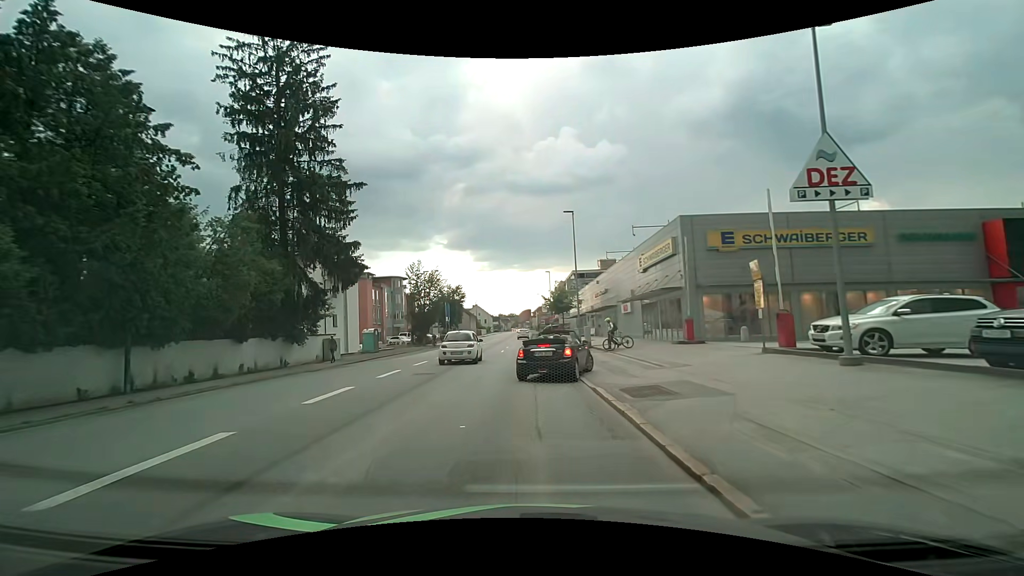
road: tertiary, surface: asphalt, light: Day
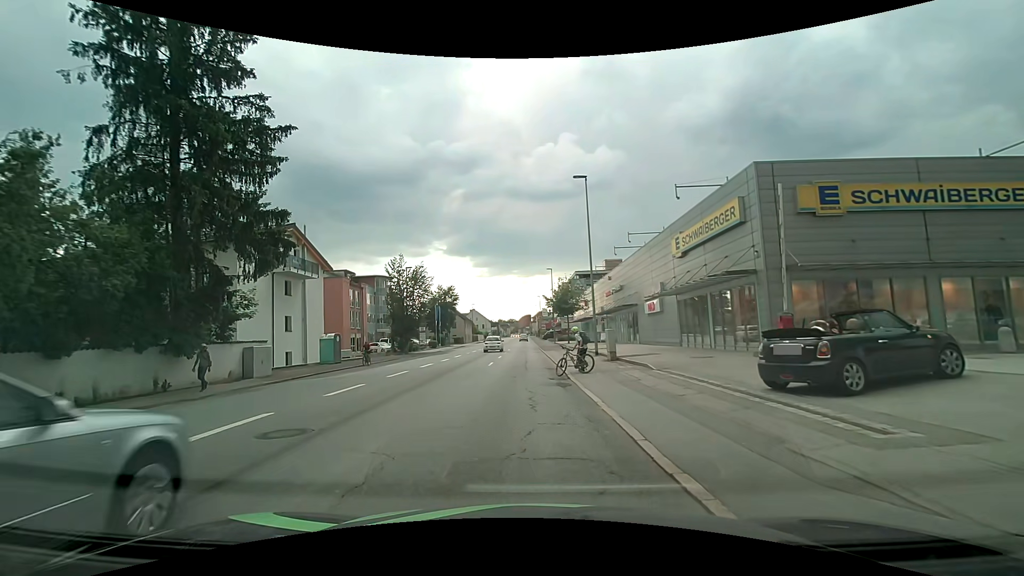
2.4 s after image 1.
(-0.1, +9.0) m; 0°
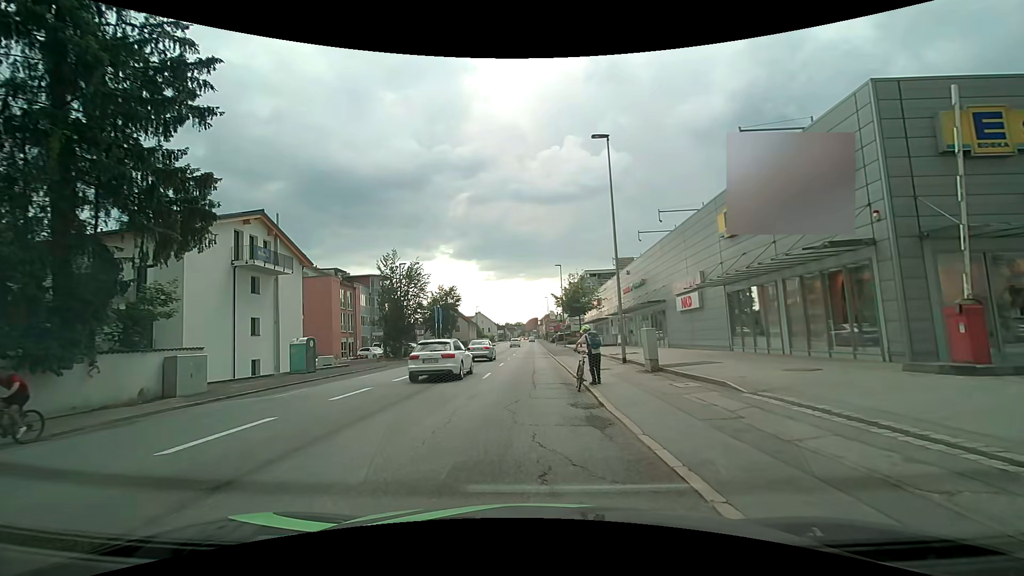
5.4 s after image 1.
(-0.1, +6.0) m; 0°
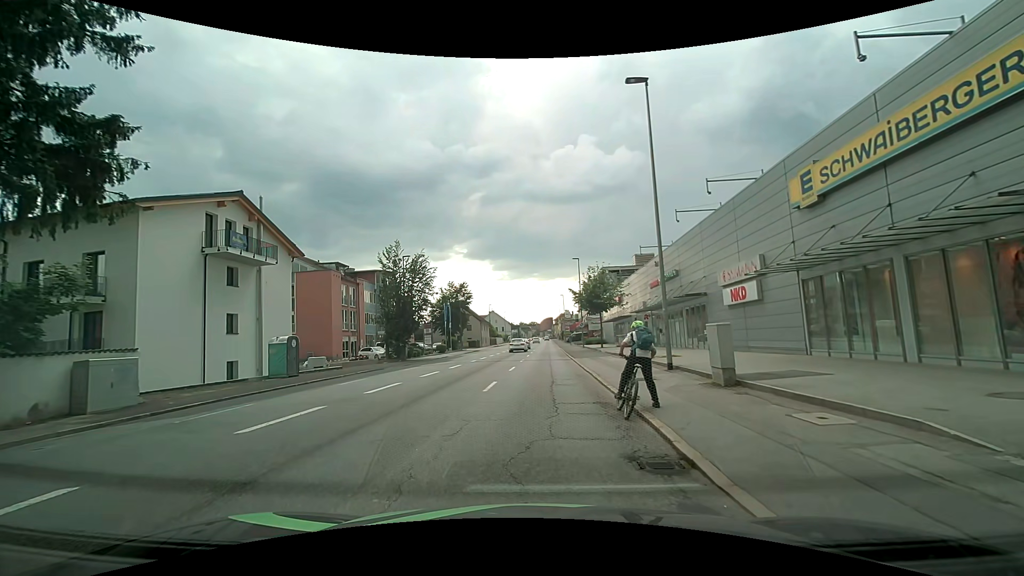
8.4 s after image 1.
(-0.2, +4.8) m; -2°
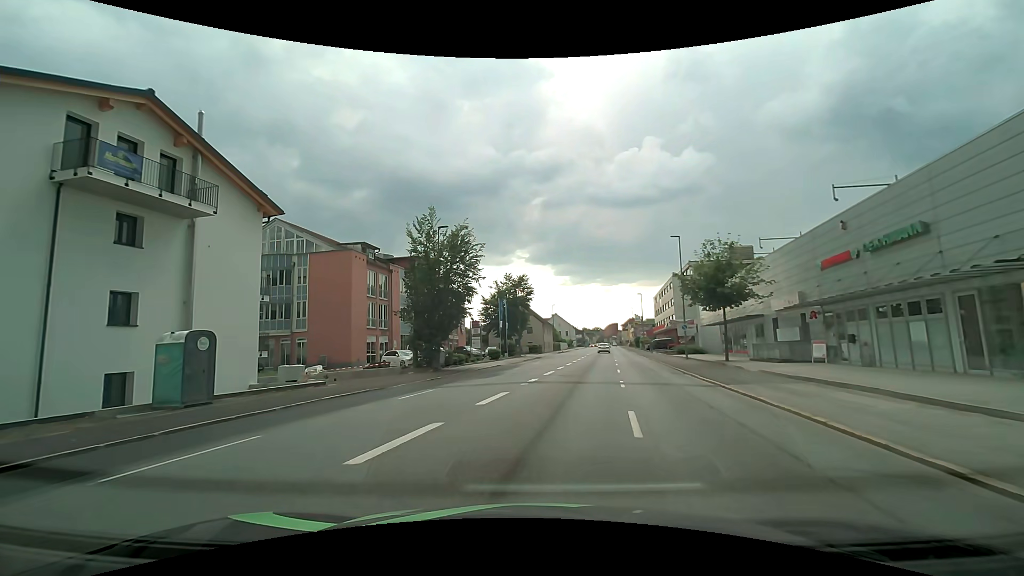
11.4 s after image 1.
(-1.2, +15.4) m; -6°
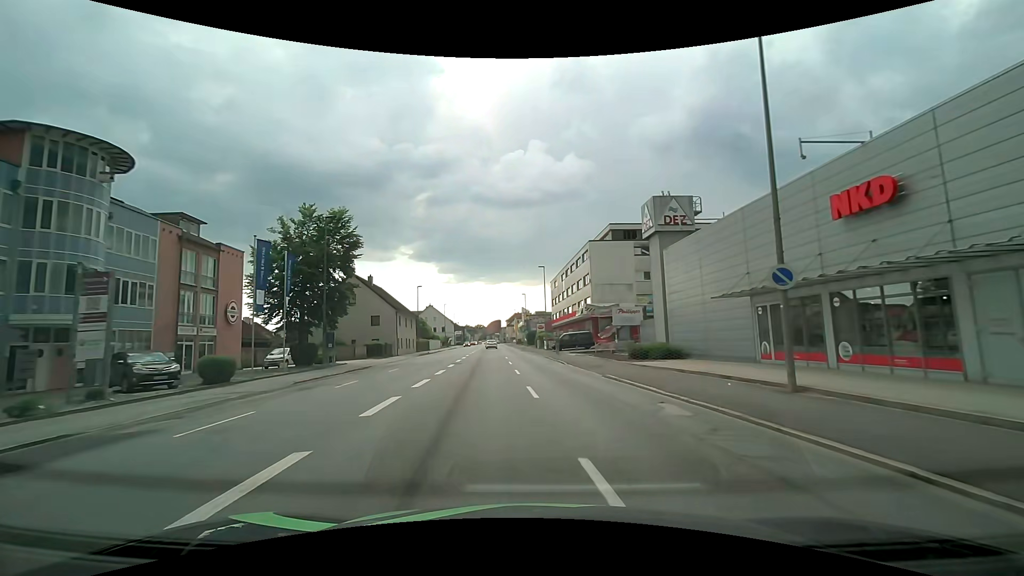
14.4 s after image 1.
(+3.2, +32.6) m; +10°
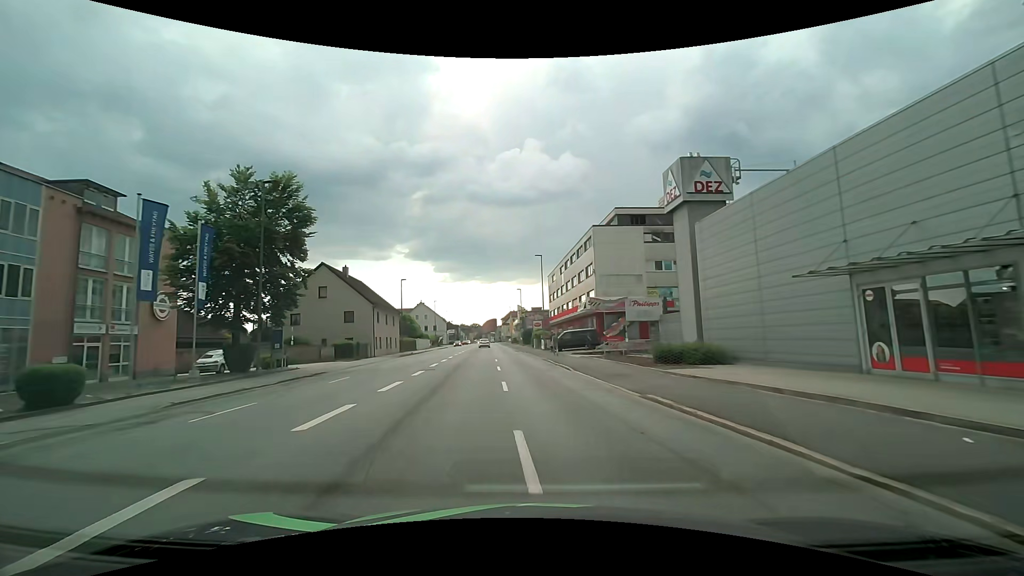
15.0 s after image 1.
(0.0, +7.4) m; 0°
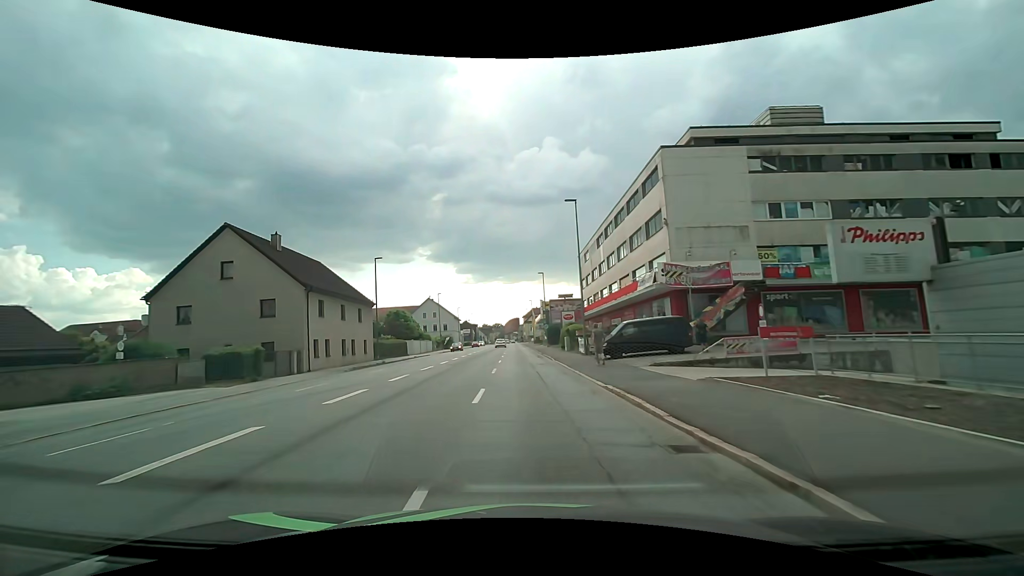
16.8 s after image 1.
(-0.3, +20.7) m; -2°
(0, +10) (0, +20) (-1, +30) (-1, +40) (-2, +50) (-2, +60) (-2, +70) (-2, +80) (-3, +90) (-3, +100) m
